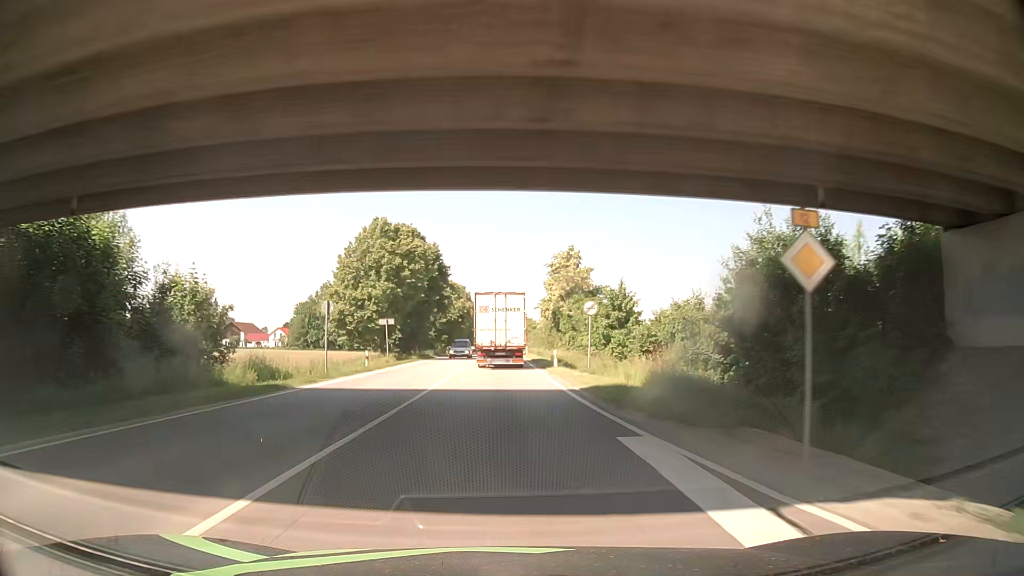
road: primary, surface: asphalt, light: Day
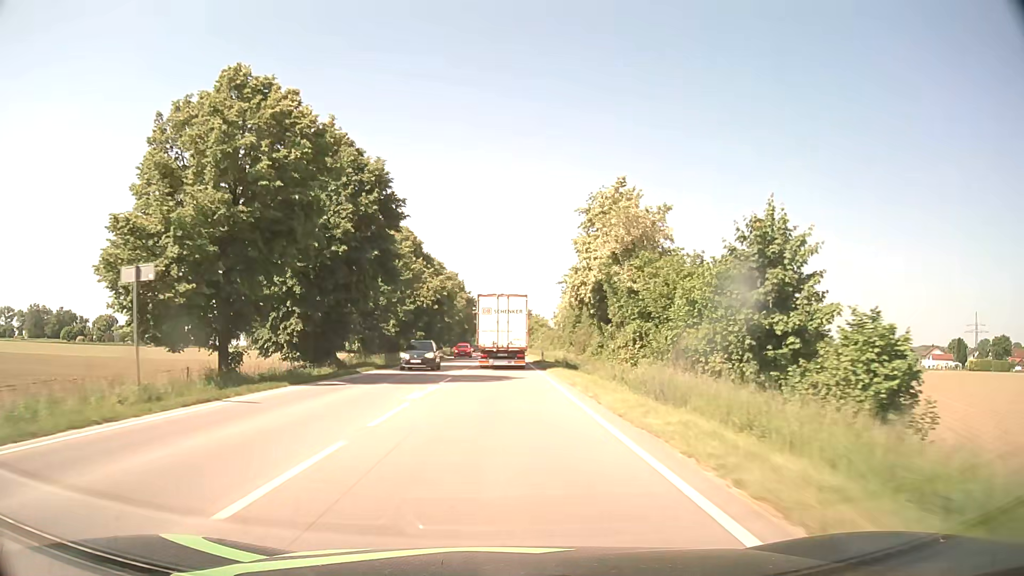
(+0.1, +32.9) m; 0°
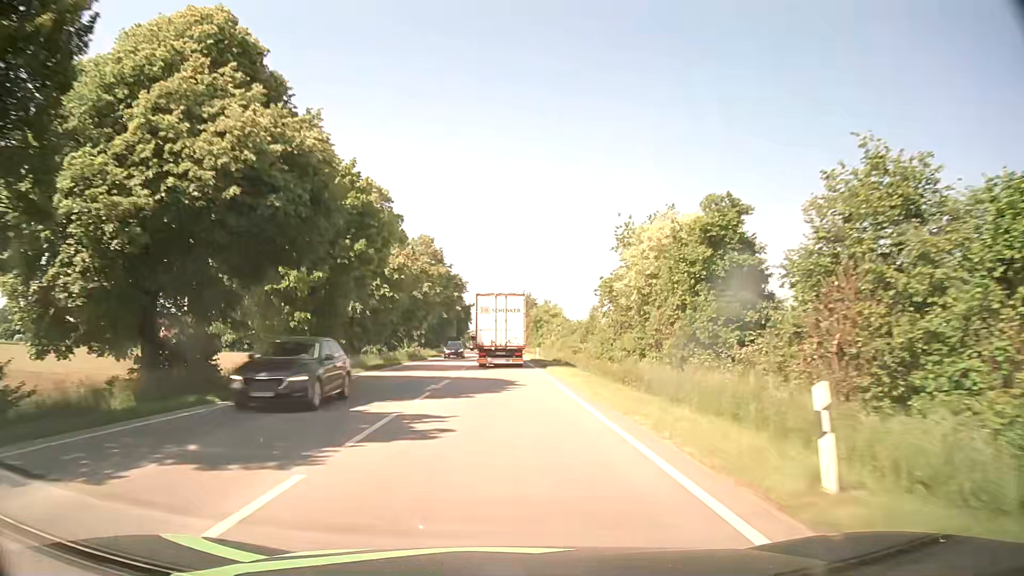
(-0.1, +44.2) m; -1°
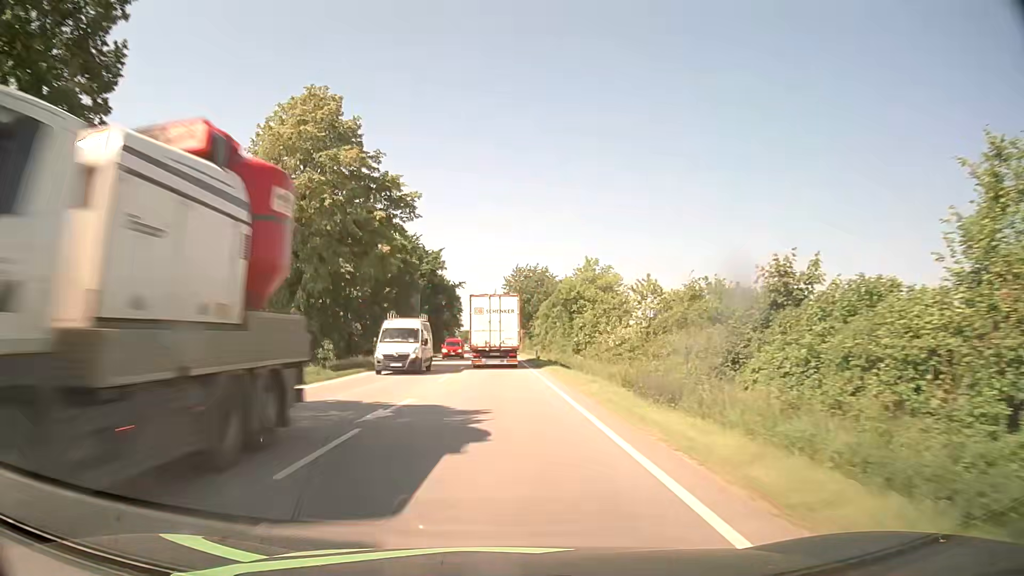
(+0.7, +56.3) m; 0°
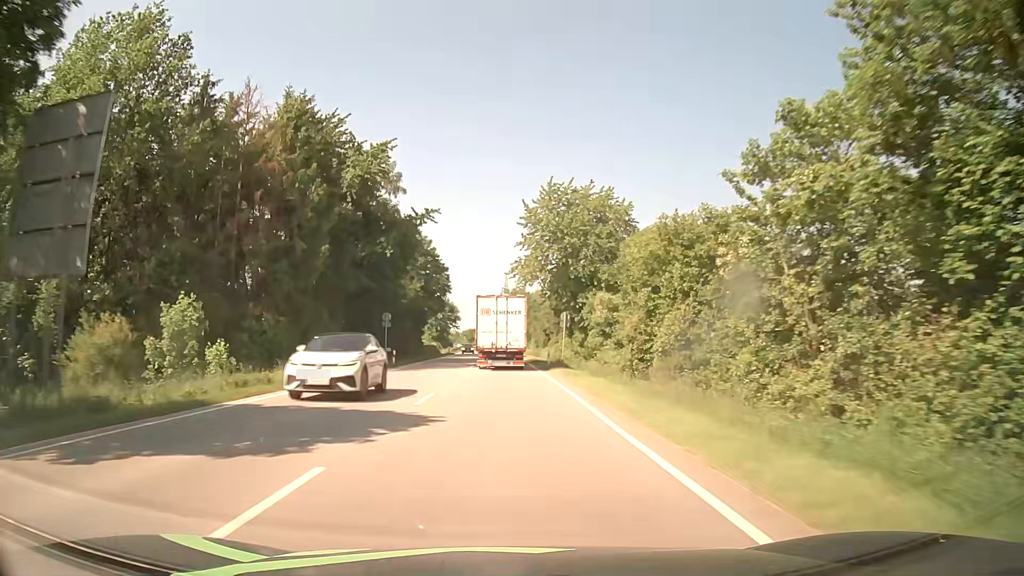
(-0.5, +57.0) m; -1°
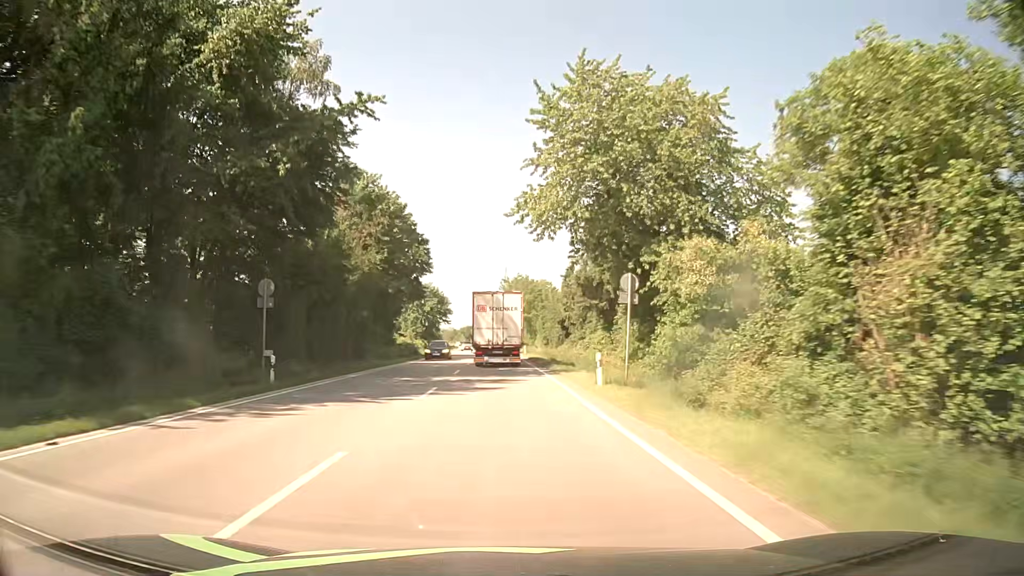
(+0.1, +22.9) m; 0°
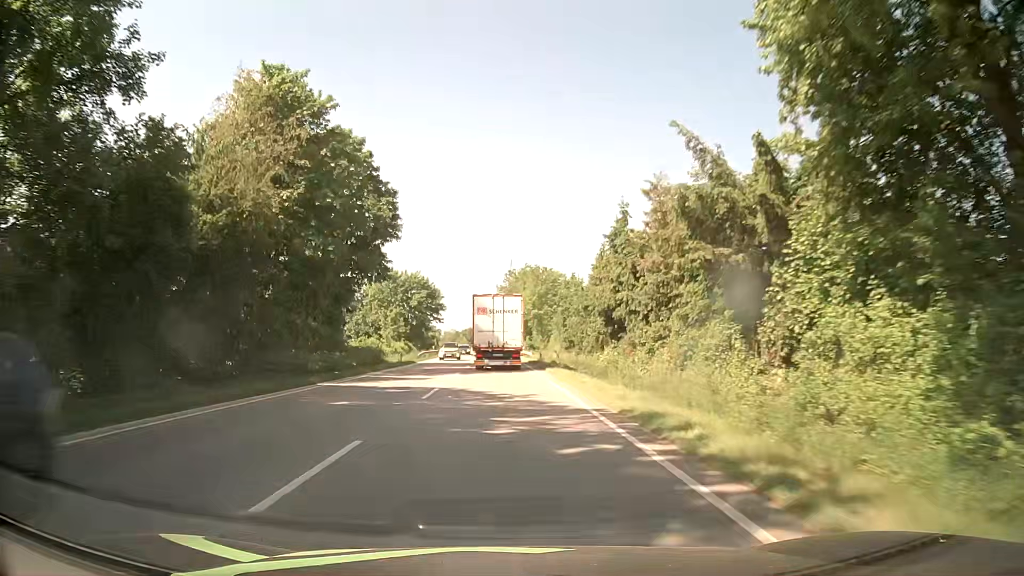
(-0.1, +22.9) m; 0°
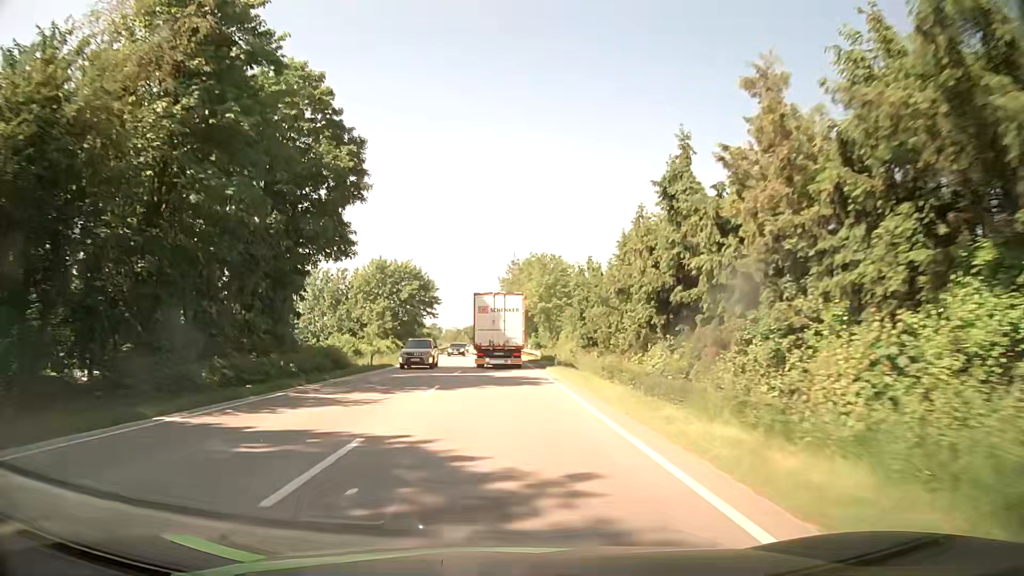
(0.0, +11.5) m; 0°
(0, +10) (0, +20) (0, +30) (0, +40) (-1, +50) (-1, +60) (-1, +70) (-1, +80) (-2, +90) (-2, +100) m
